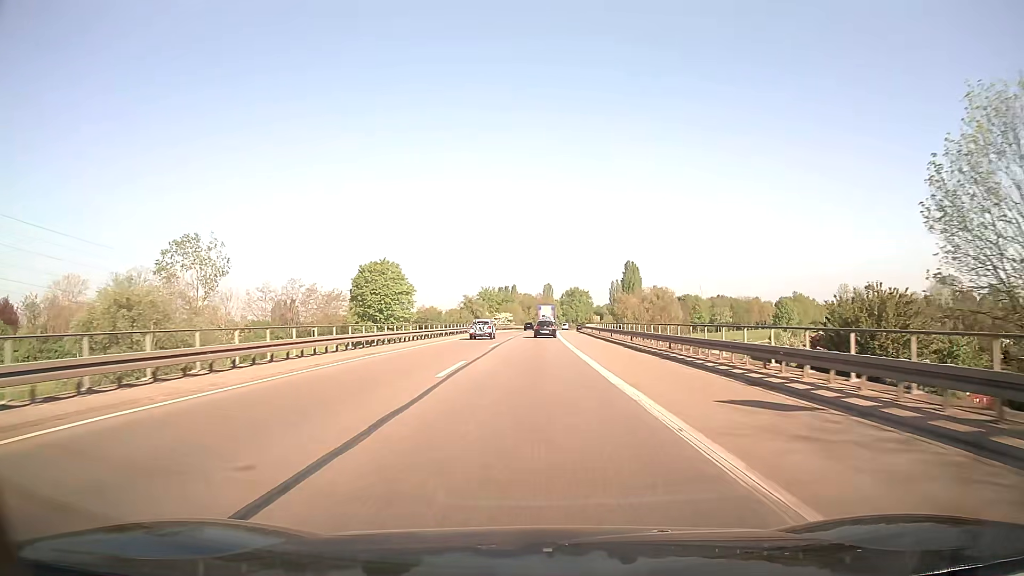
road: trunk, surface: asphalt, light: Day
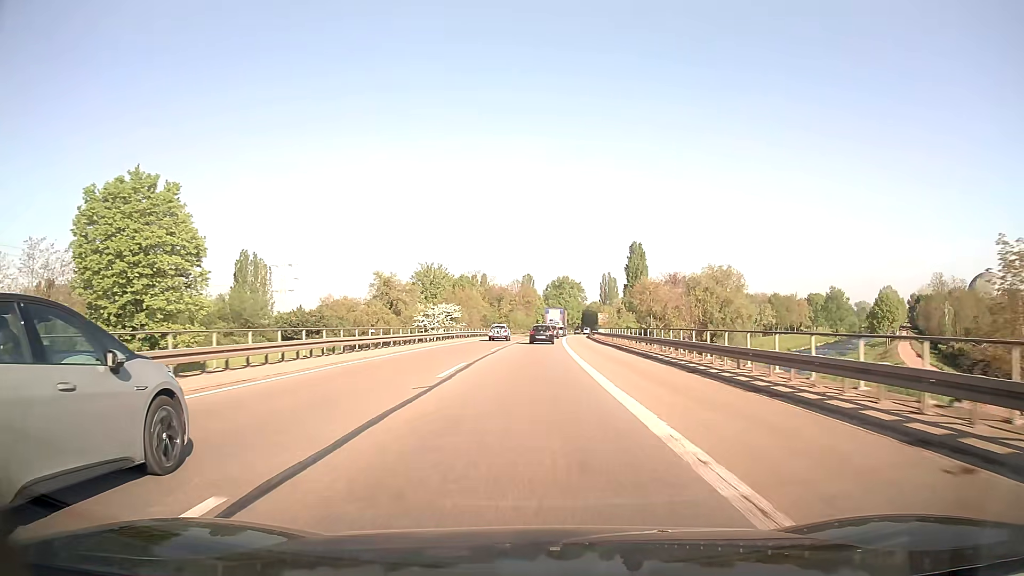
(+0.9, +70.8) m; +2°
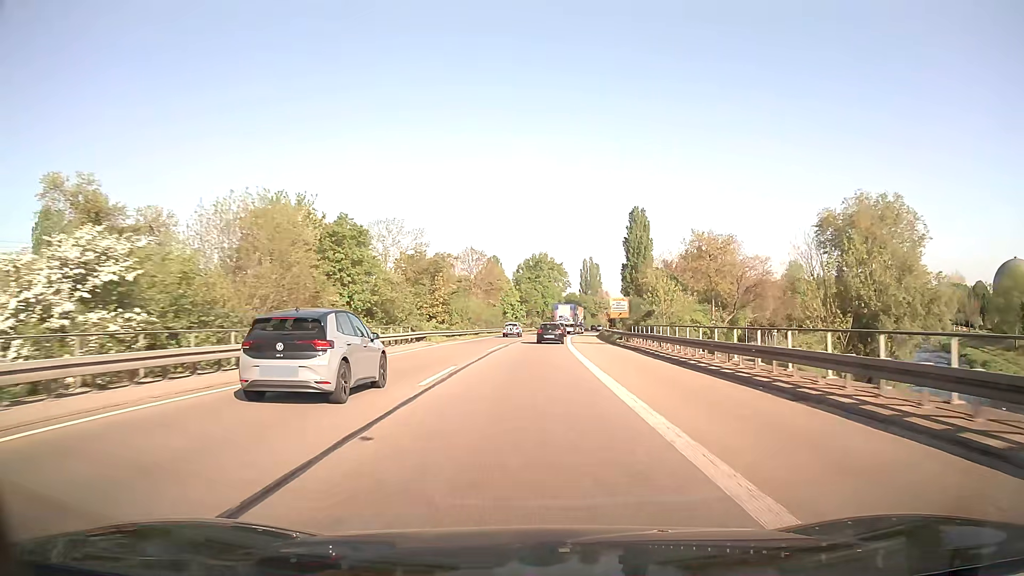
(+1.1, +56.5) m; +2°
(0, +10) (0, +20) (0, +30) (+1, +40) (+1, +50) (+2, +60) (+2, +70) (+3, +80) (+4, +90) (+5, +100) m
